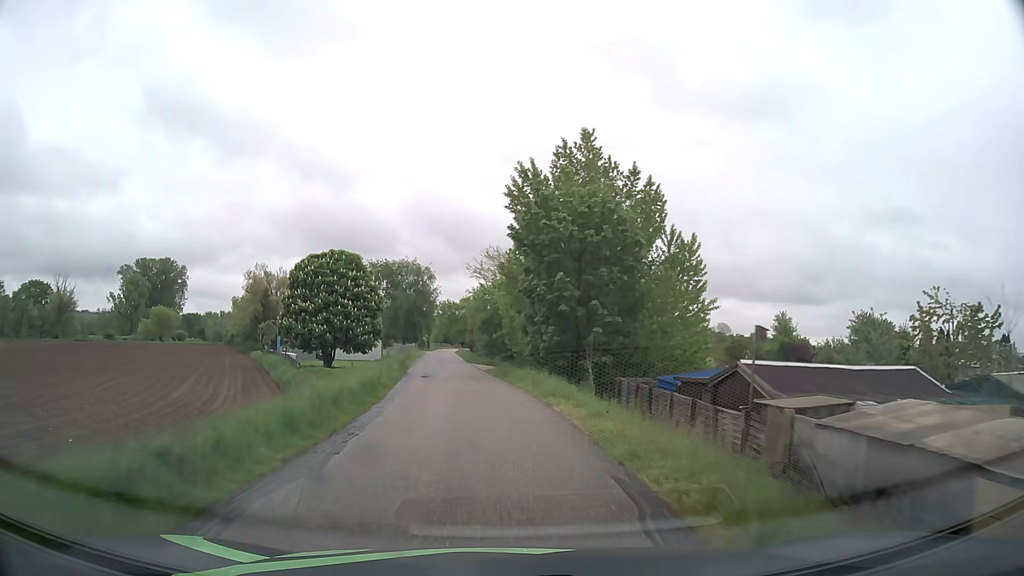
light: Day
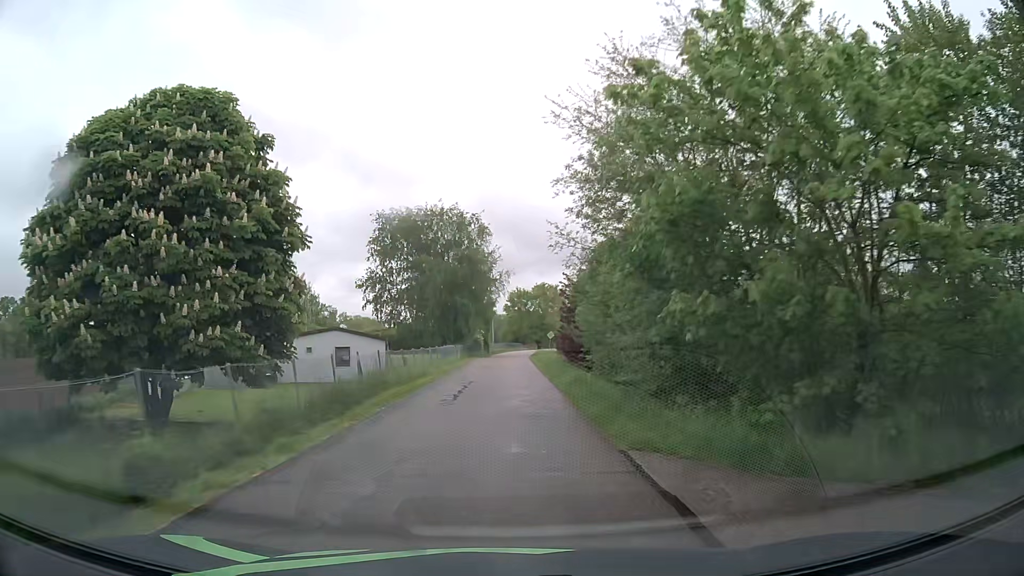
(-2.9, +39.6) m; -6°
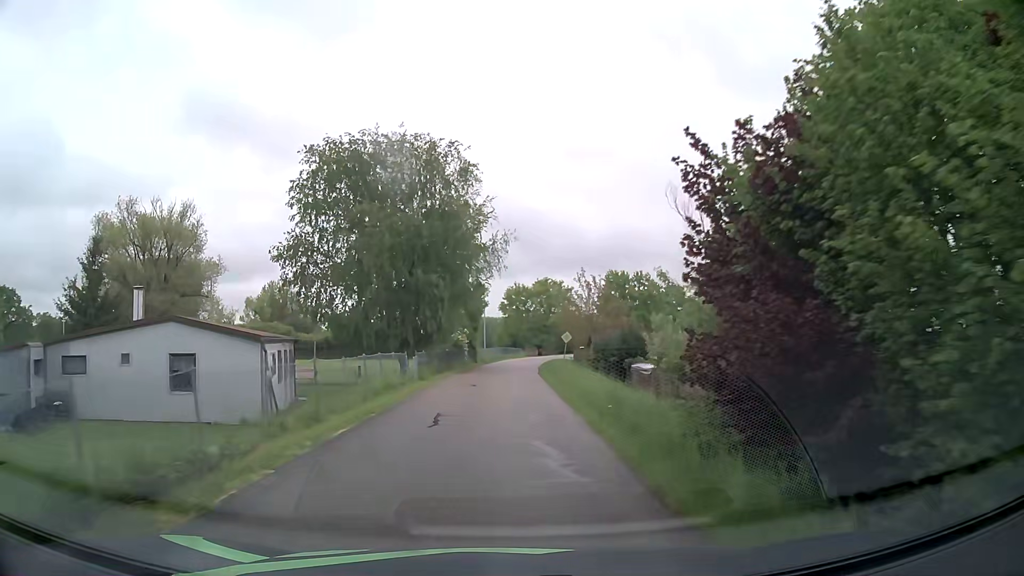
(-0.1, +21.2) m; 0°
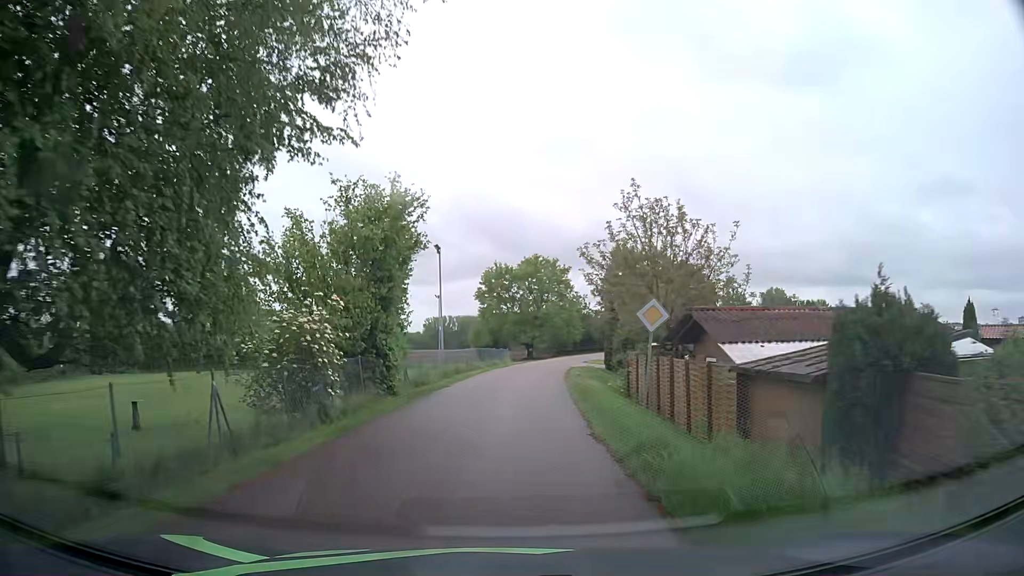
(+0.7, +31.1) m; +2°
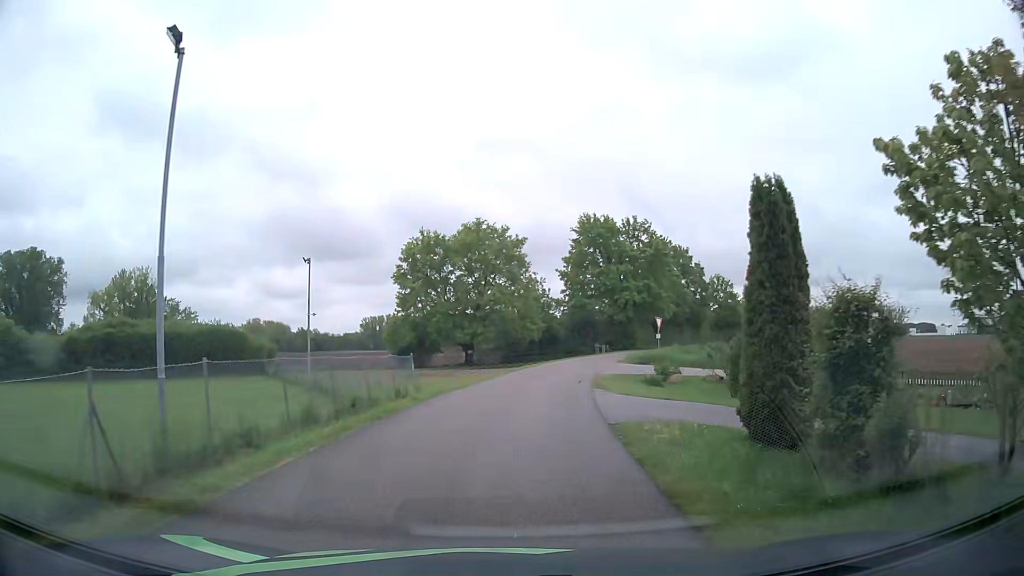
(+0.9, +28.1) m; +5°
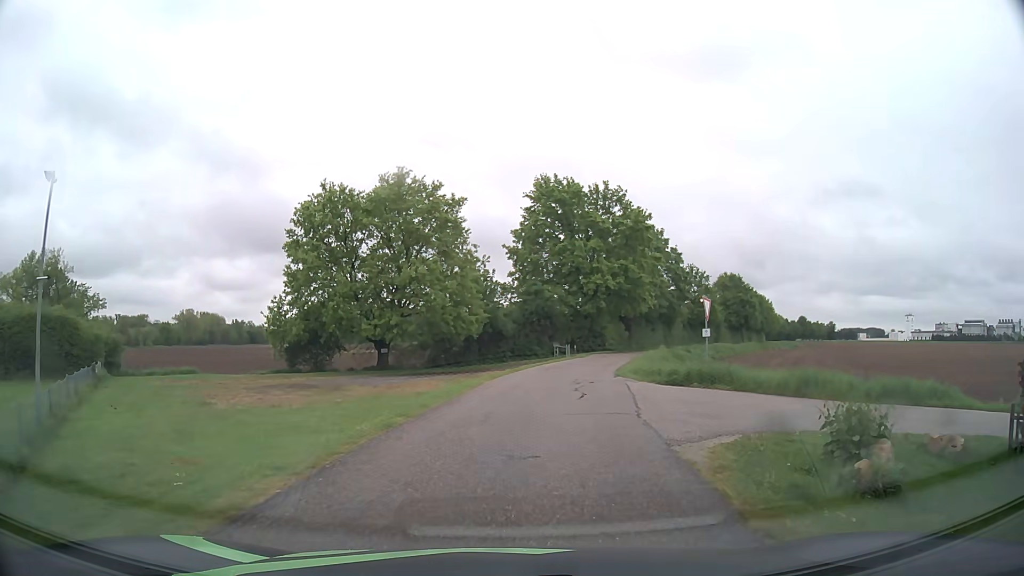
(+0.6, +19.3) m; +5°
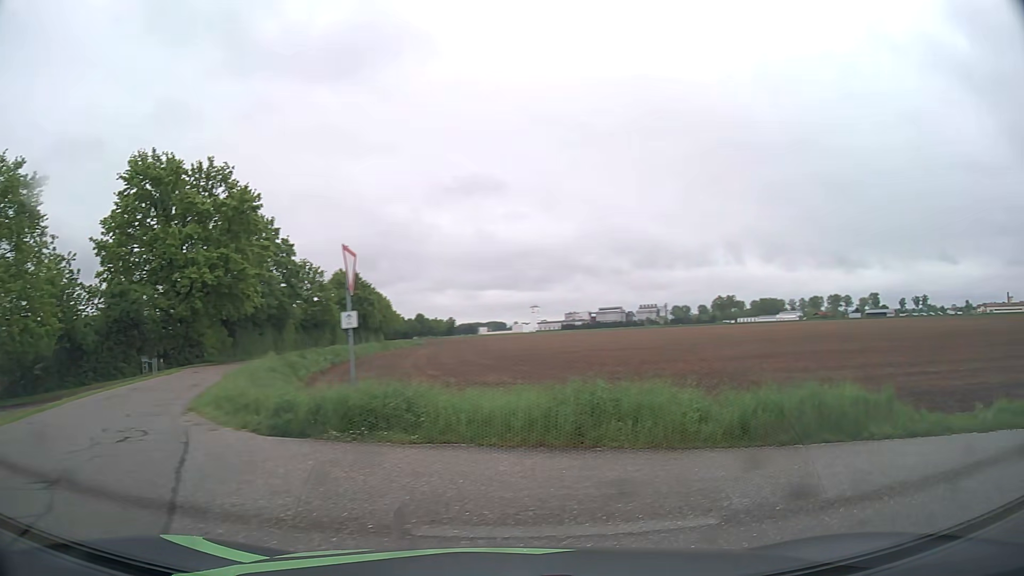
(+1.6, +11.0) m; +36°
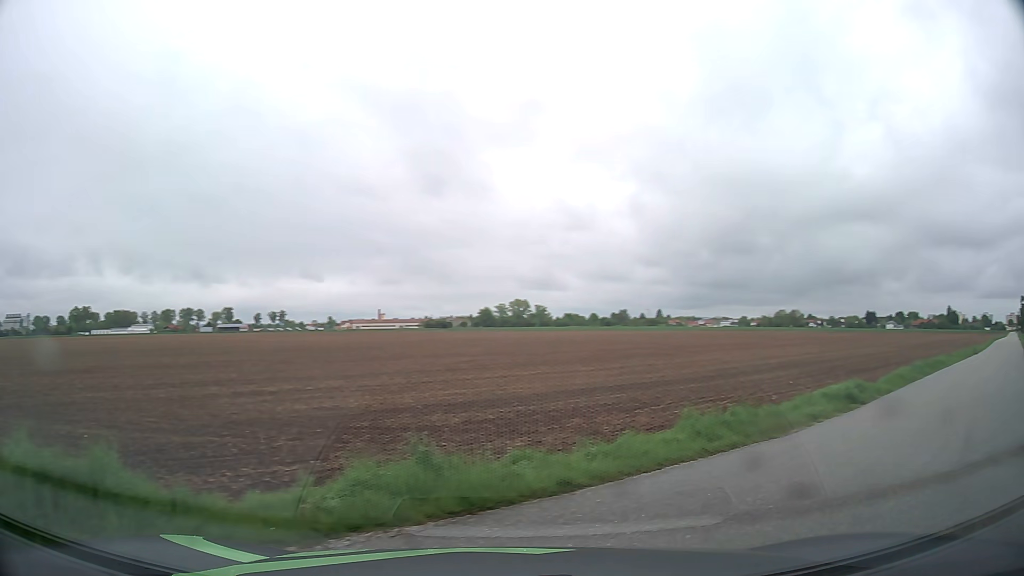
(+2.1, +5.3) m; +51°
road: residential
(+5, +8) (+12, +15) (+20, +22) (+27, +29) (+34, +36) (+42, +42) (+49, +49) (+56, +56) (+64, +63) (+71, +70) m
